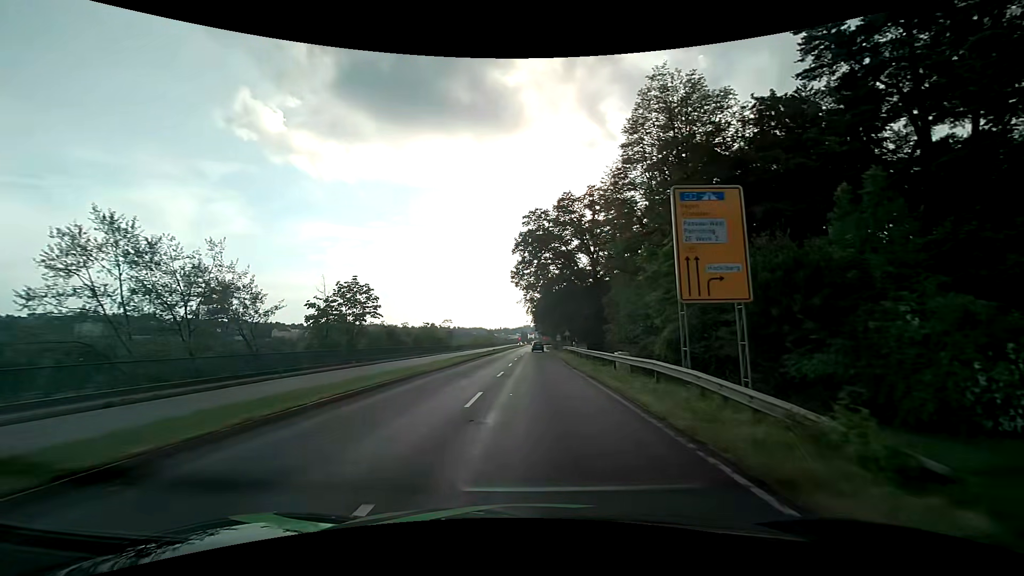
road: primary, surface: asphalt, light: Day
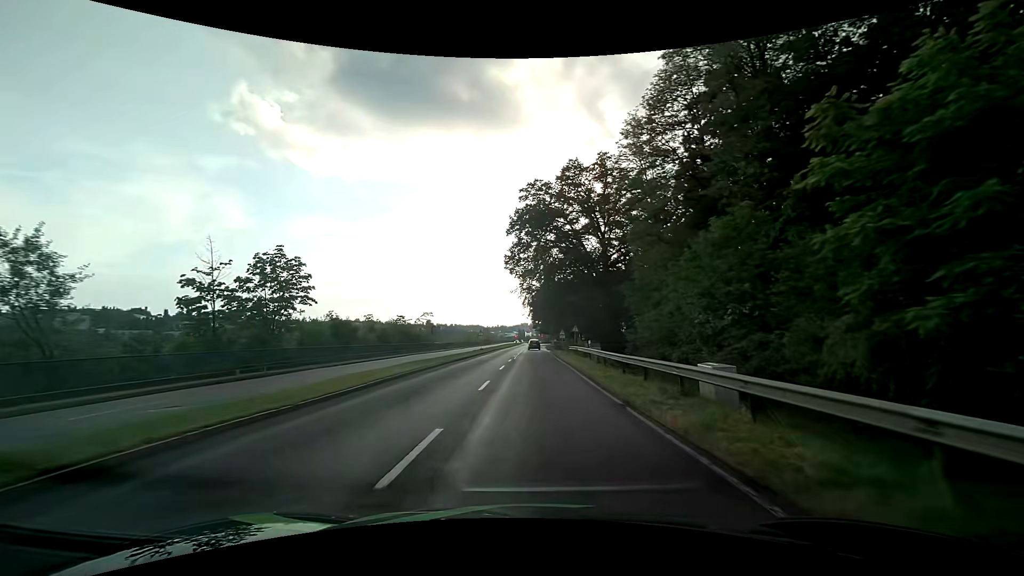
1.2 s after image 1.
(0.0, +15.0) m; +1°
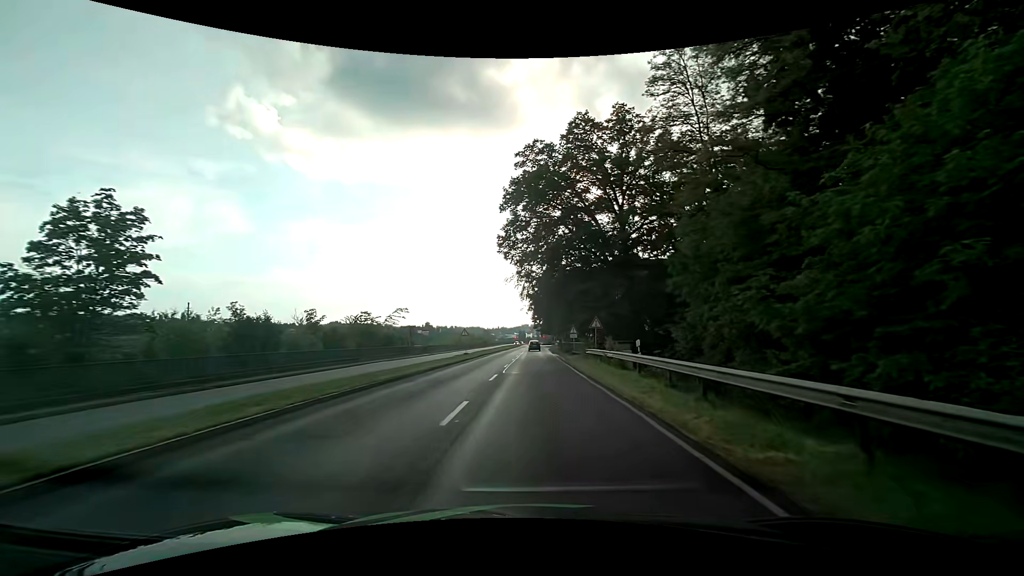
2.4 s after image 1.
(-0.1, +15.0) m; -1°
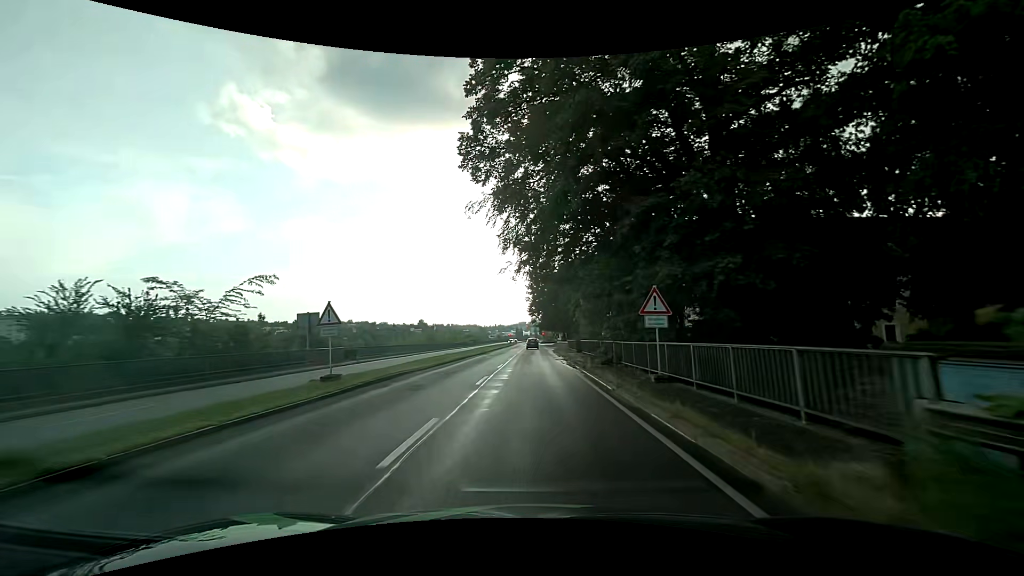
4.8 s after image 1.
(+0.2, +29.8) m; 0°
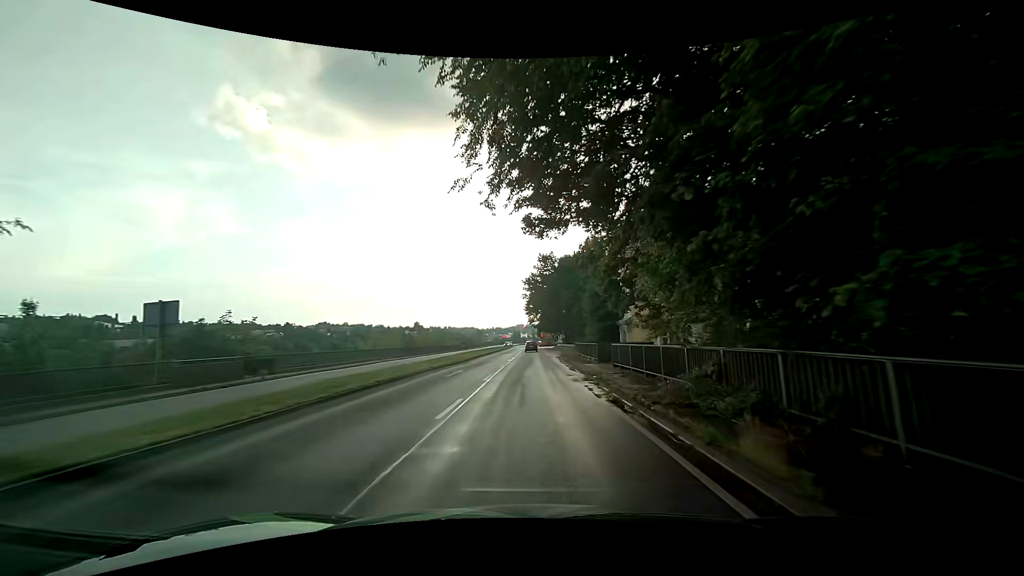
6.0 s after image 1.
(0.0, +14.9) m; 0°
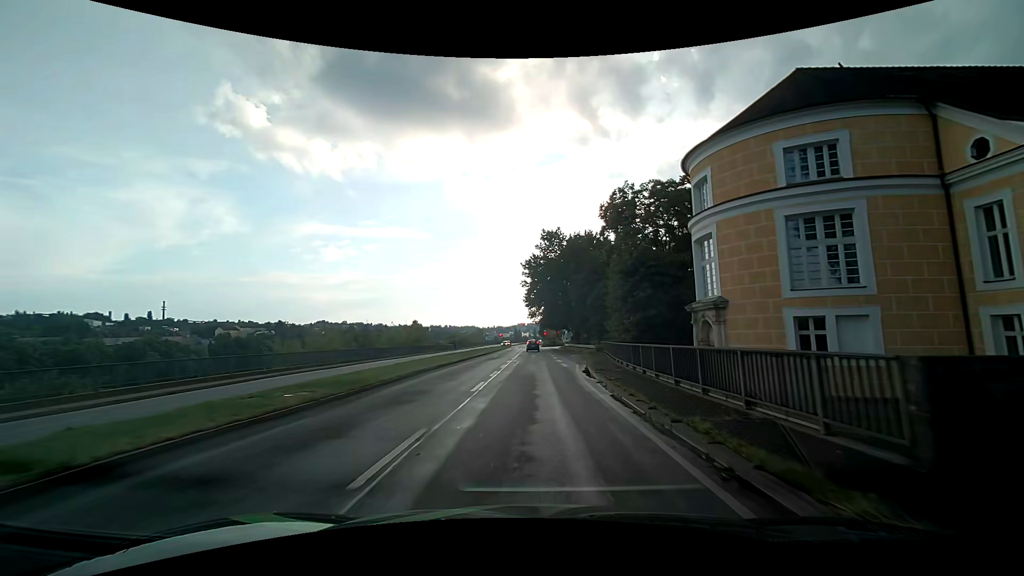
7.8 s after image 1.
(-0.1, +22.3) m; +1°
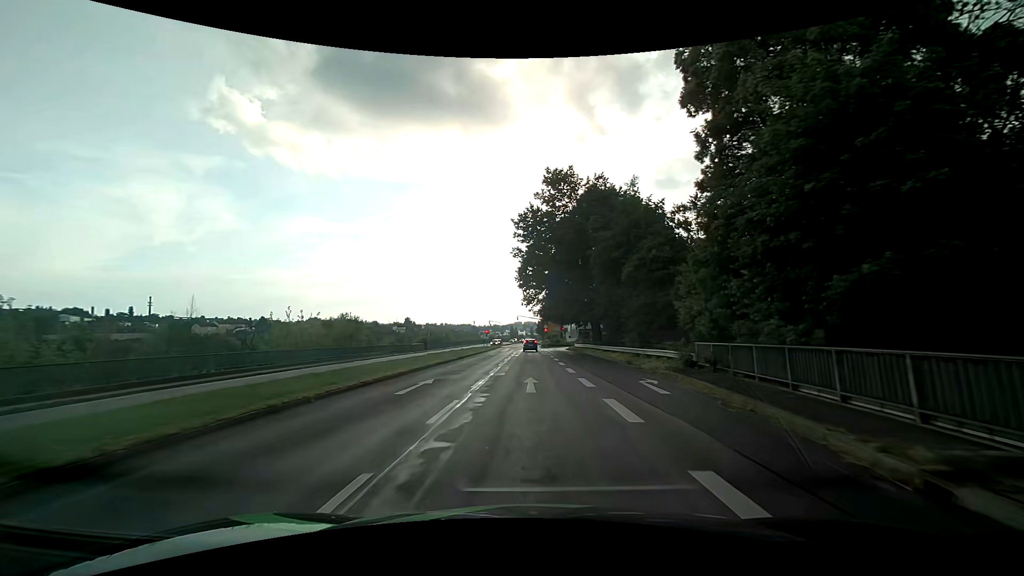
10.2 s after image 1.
(-0.3, +29.7) m; 0°
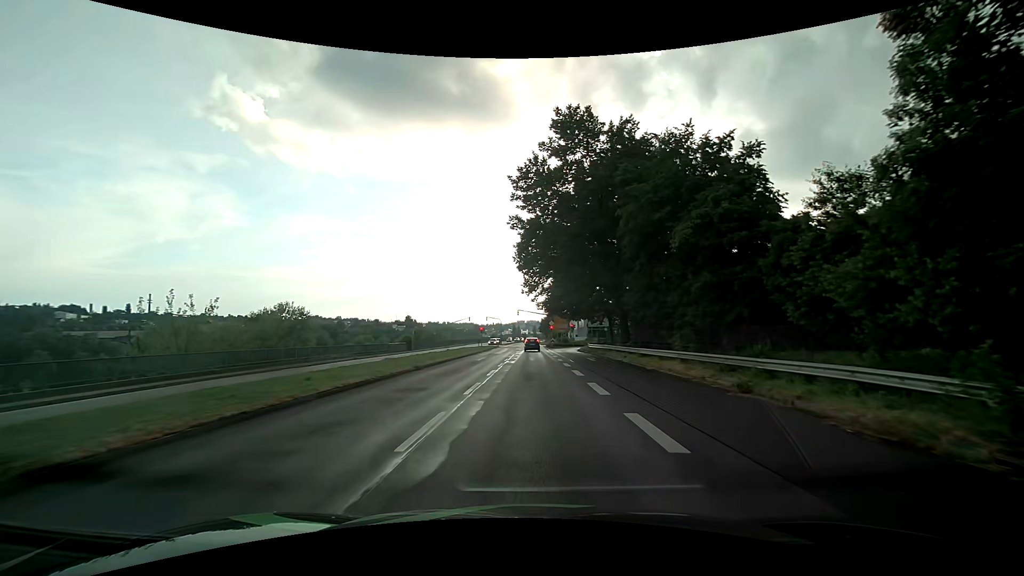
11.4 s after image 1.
(-0.1, +14.1) m; 0°
(0, +10) (0, +20) (0, +30) (0, +40) (0, +50) (0, +60) (0, +70) (-1, +80) (-1, +90) (-1, +100) m
